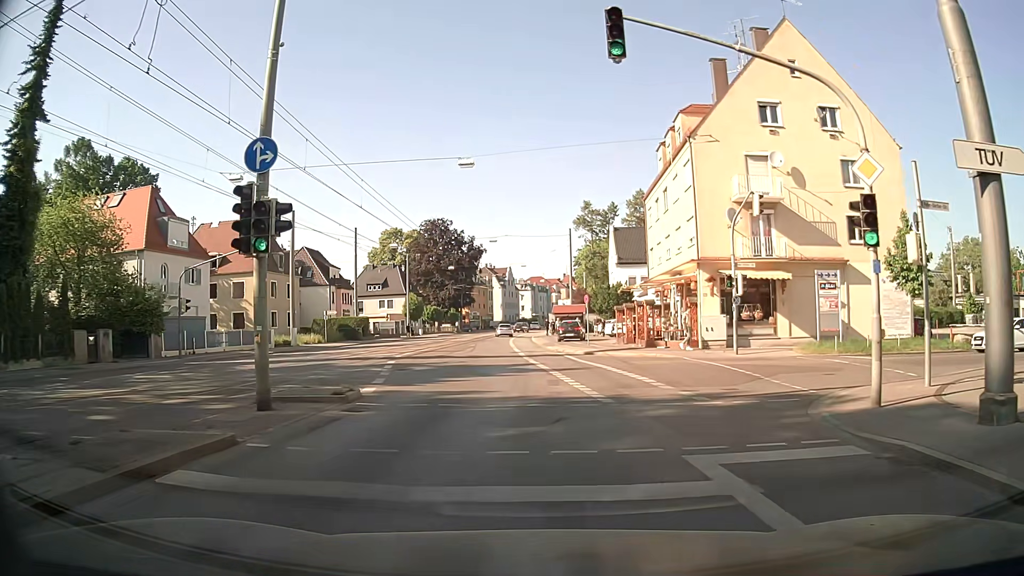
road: secondary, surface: asphalt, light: Day
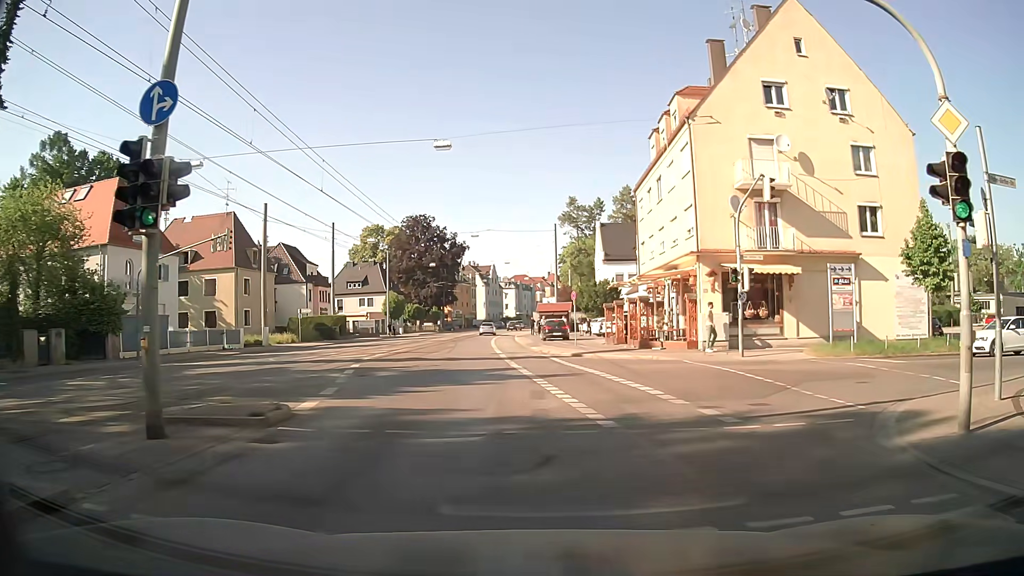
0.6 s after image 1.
(0.0, +2.8) m; 0°
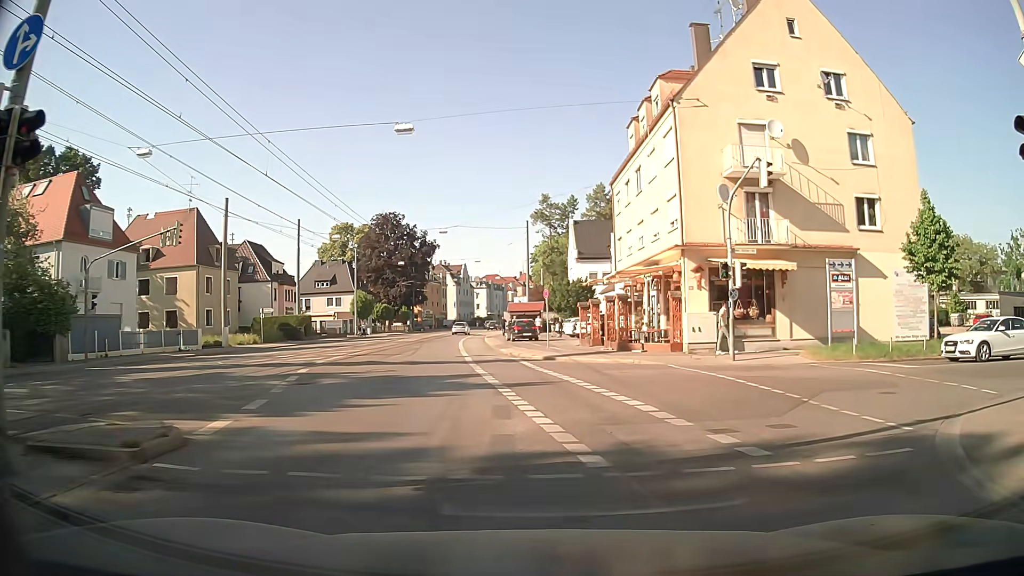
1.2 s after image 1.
(+0.1, +2.3) m; +3°
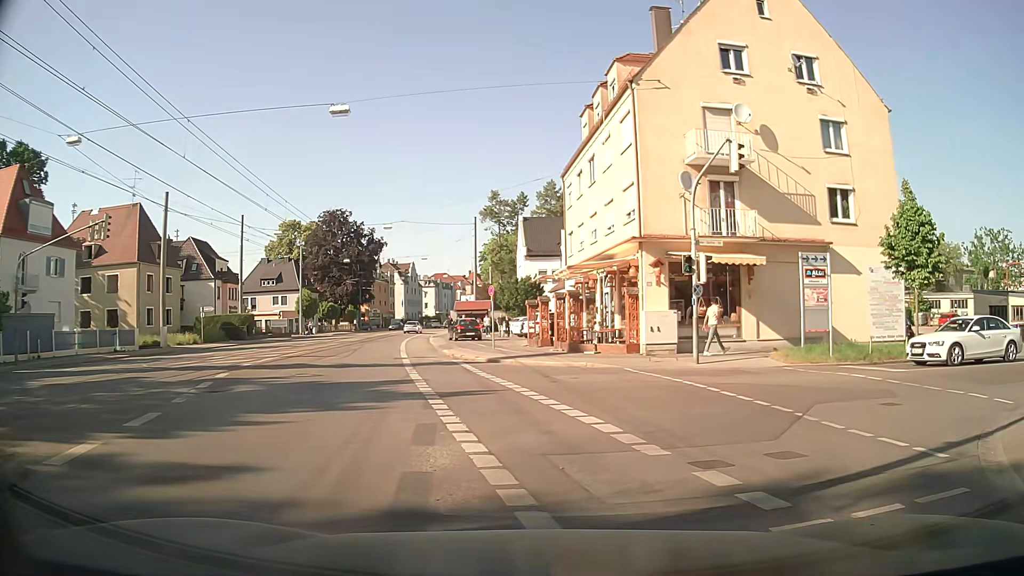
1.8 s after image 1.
(+0.1, +2.1) m; +6°
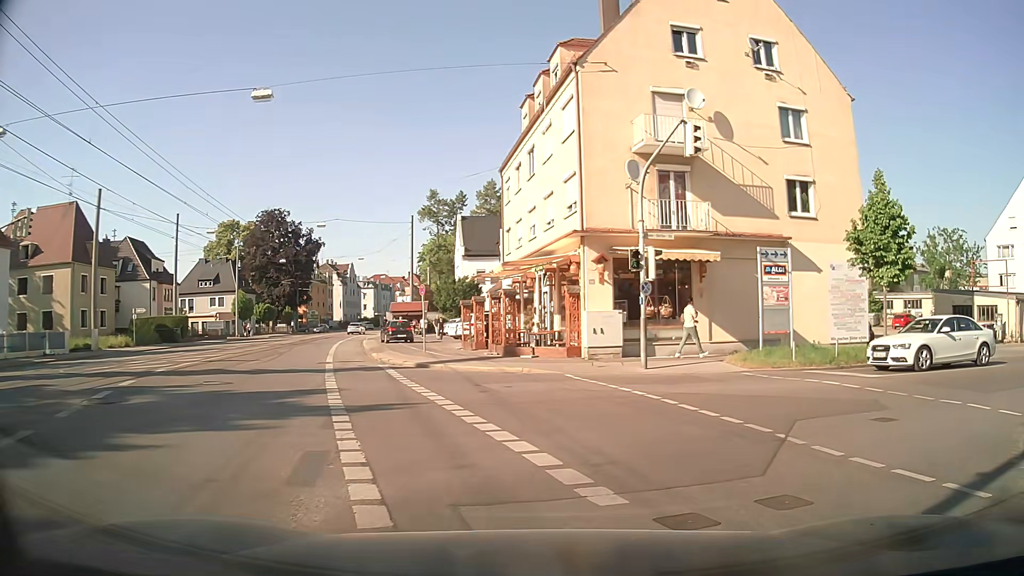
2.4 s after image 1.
(0.0, +1.9) m; +4°
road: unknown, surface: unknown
